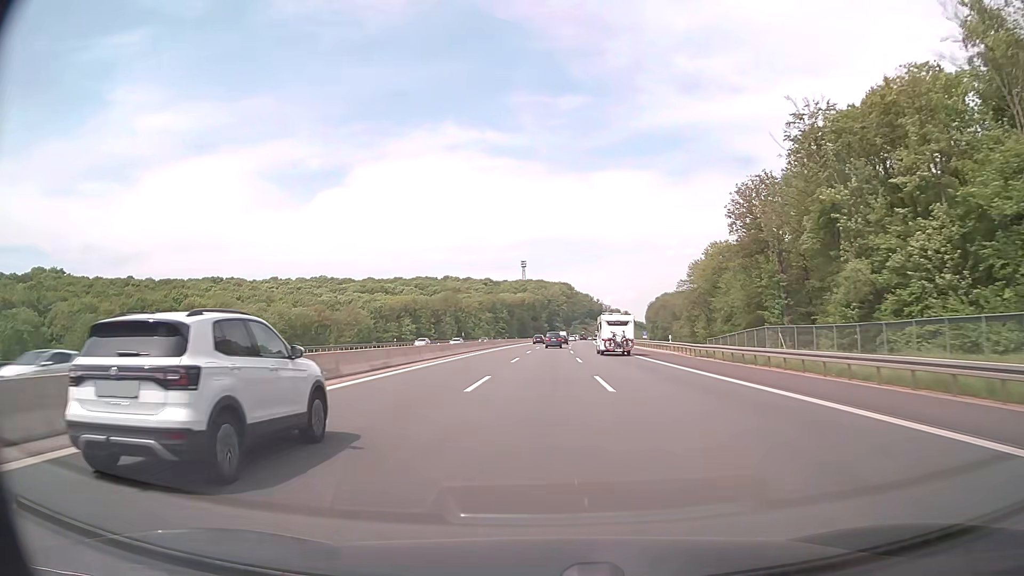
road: motorway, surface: asphalt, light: Day
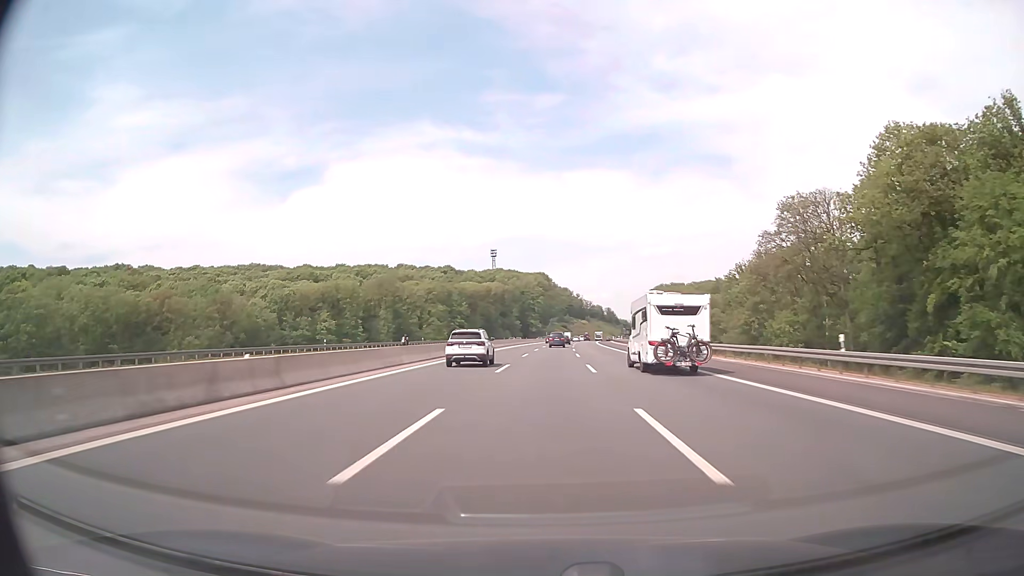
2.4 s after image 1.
(+1.6, +82.4) m; +2°
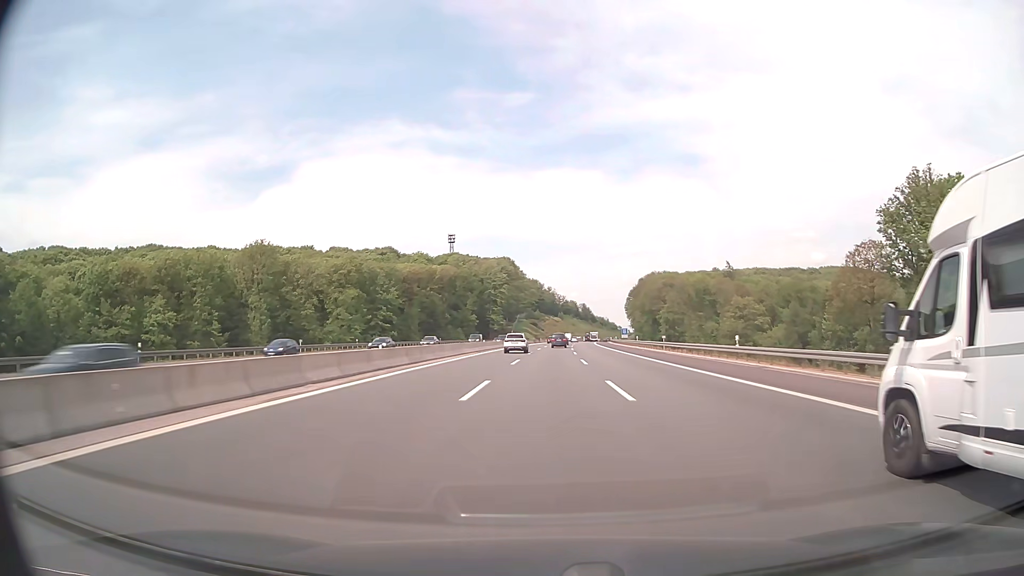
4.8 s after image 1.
(+1.6, +82.5) m; +3°
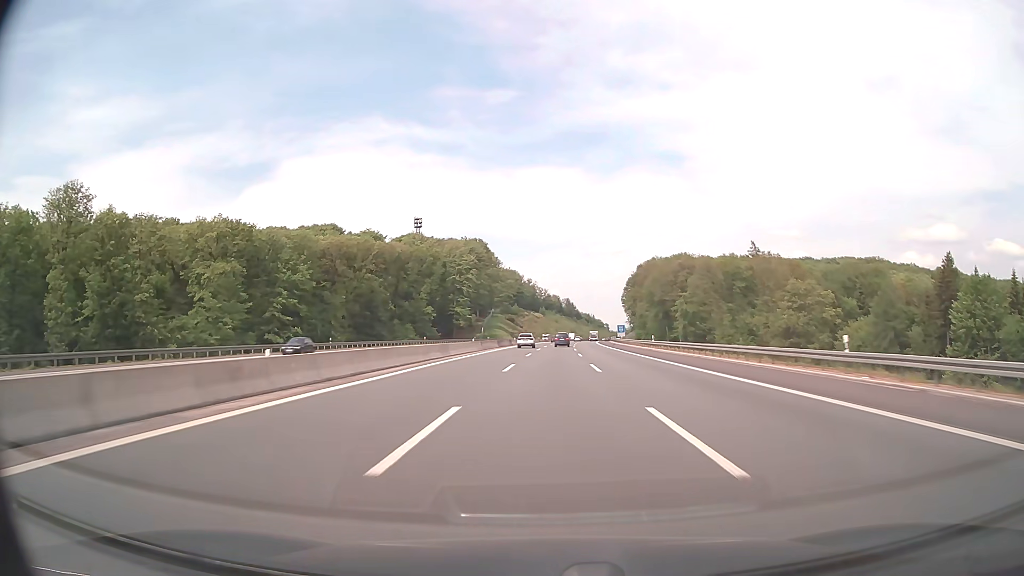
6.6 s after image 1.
(+0.9, +62.0) m; +2°
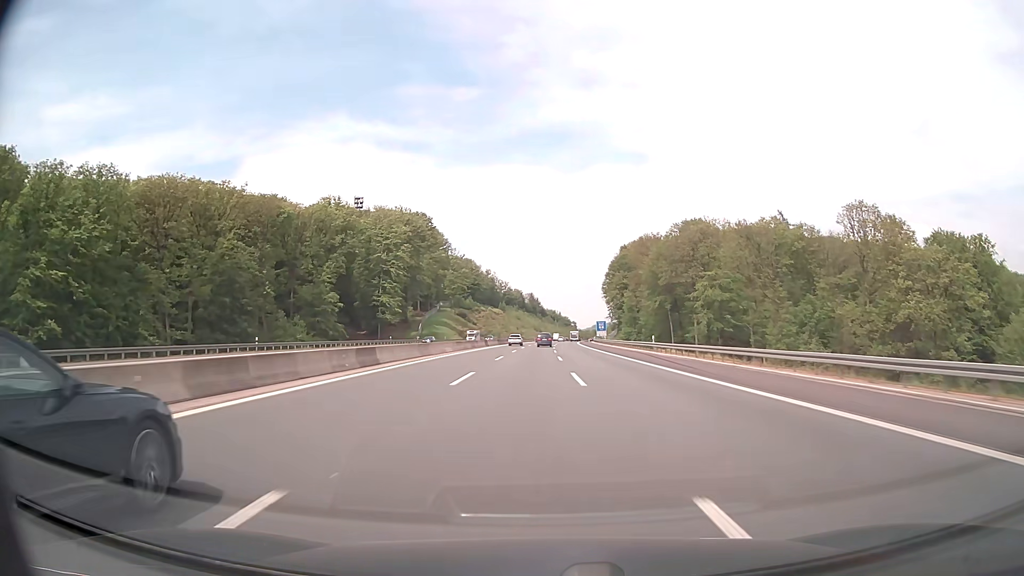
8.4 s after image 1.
(+1.5, +62.0) m; +3°
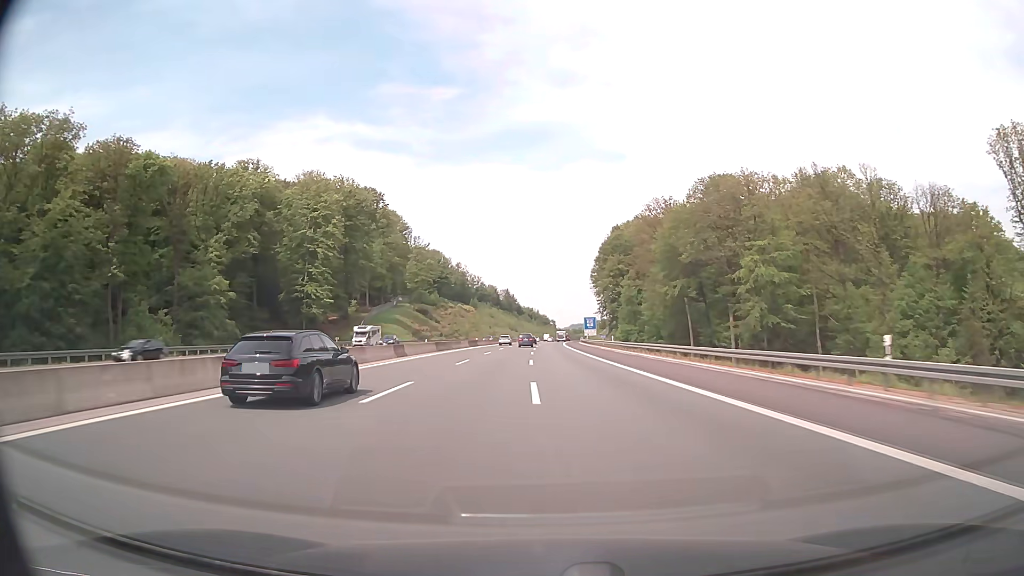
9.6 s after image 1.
(+0.7, +41.3) m; +2°
(0, +10) (0, +20) (0, +30) (0, +40) (+1, +50) (+1, +60) (+1, +70) (+1, +80) (+1, +90) (+2, +100) m
